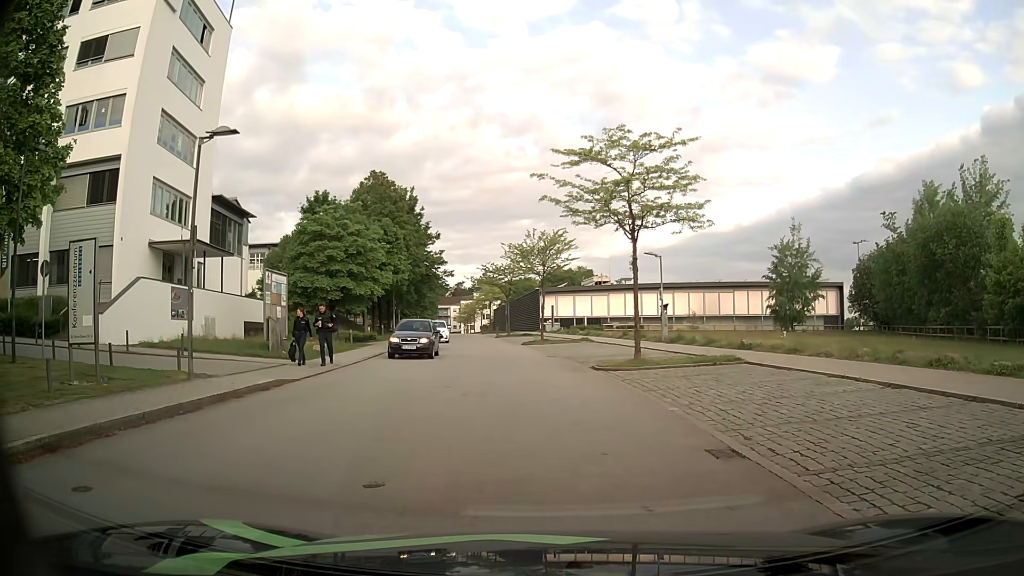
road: residential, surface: asphalt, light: Day
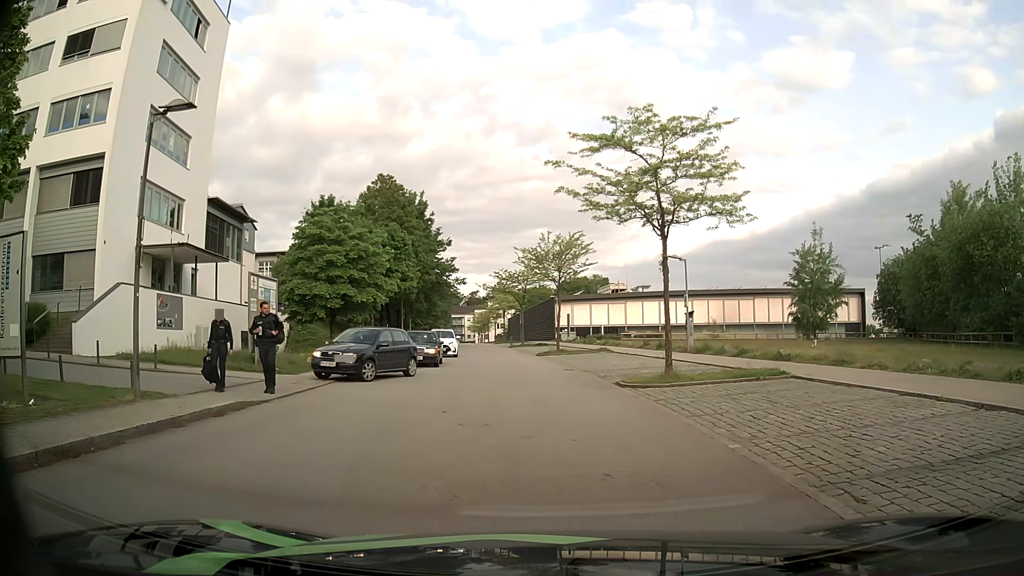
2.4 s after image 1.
(0.0, +2.6) m; 0°
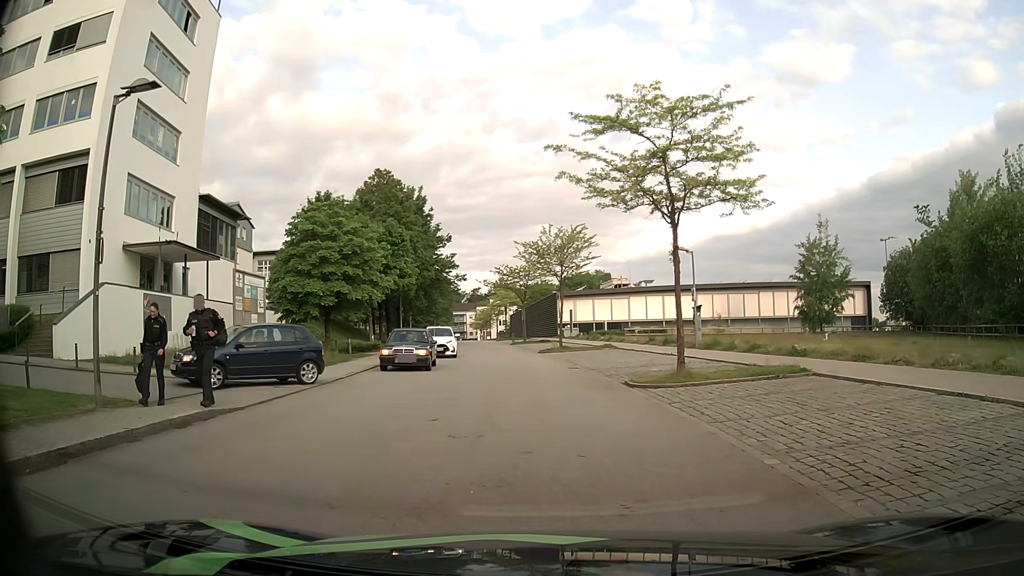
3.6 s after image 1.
(0.0, +1.2) m; 0°
